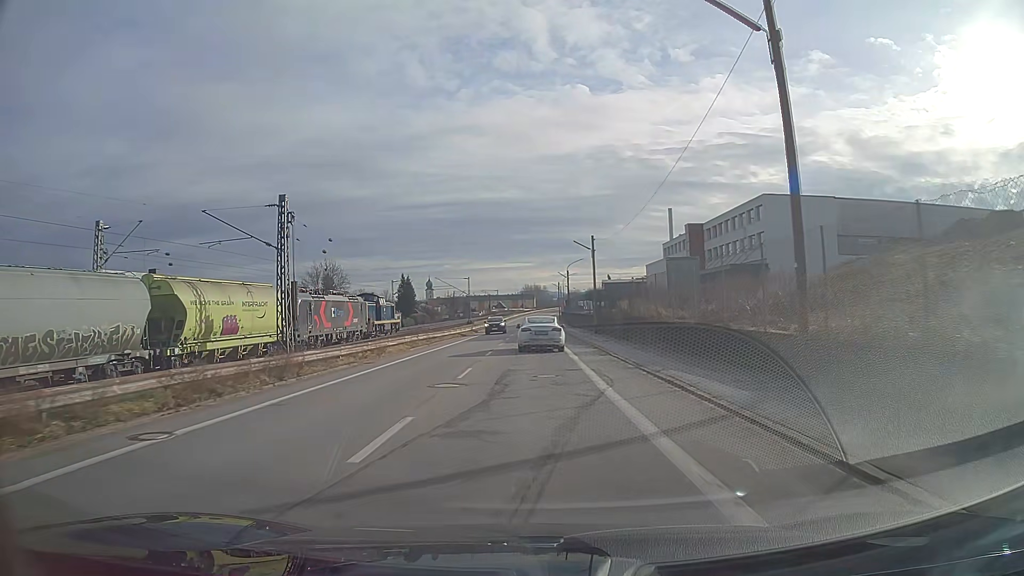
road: unclassified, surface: asphalt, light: Day
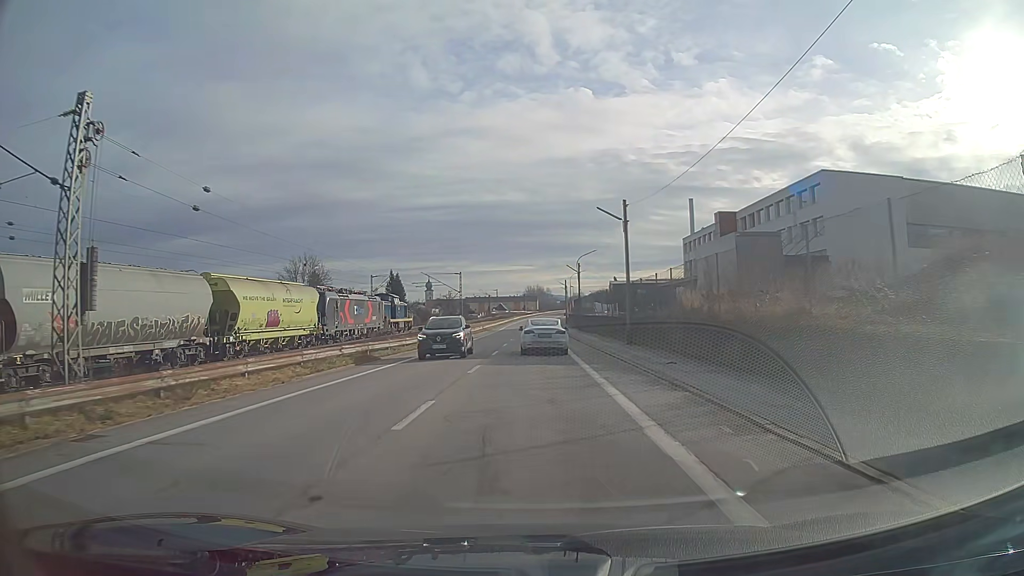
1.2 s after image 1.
(0.0, +16.6) m; 0°
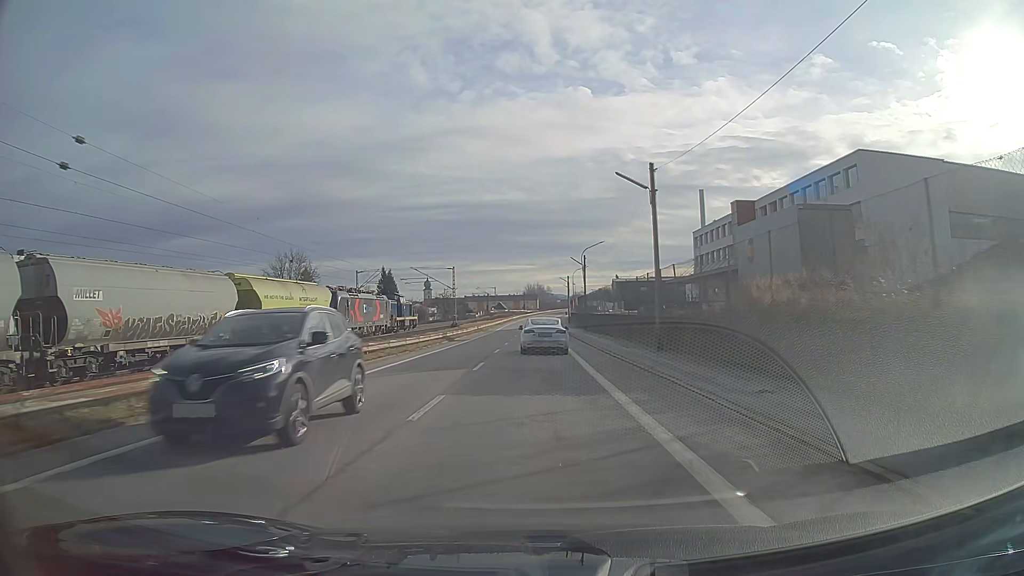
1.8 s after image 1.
(0.0, +8.2) m; 0°
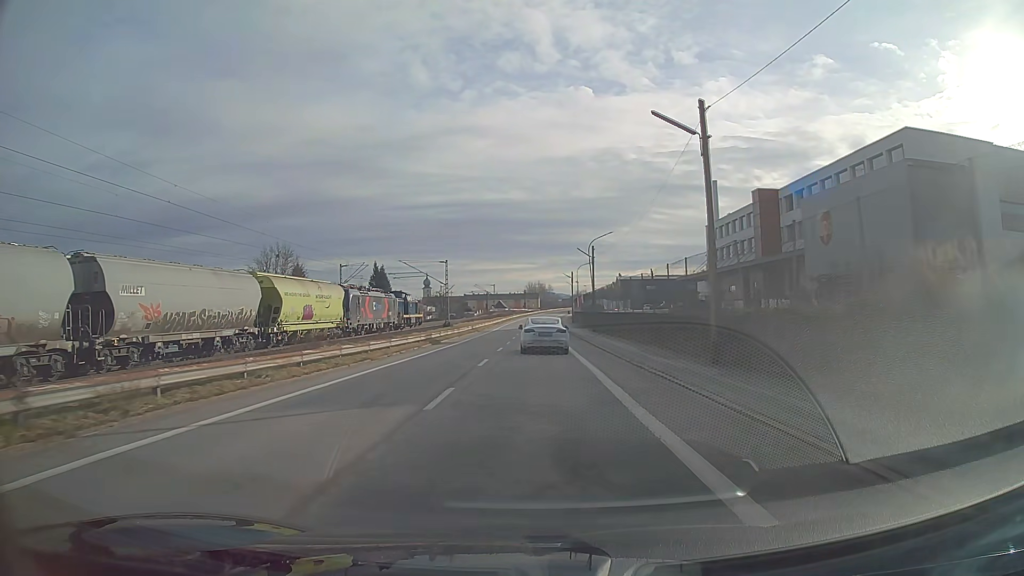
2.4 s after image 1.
(0.0, +8.1) m; 0°
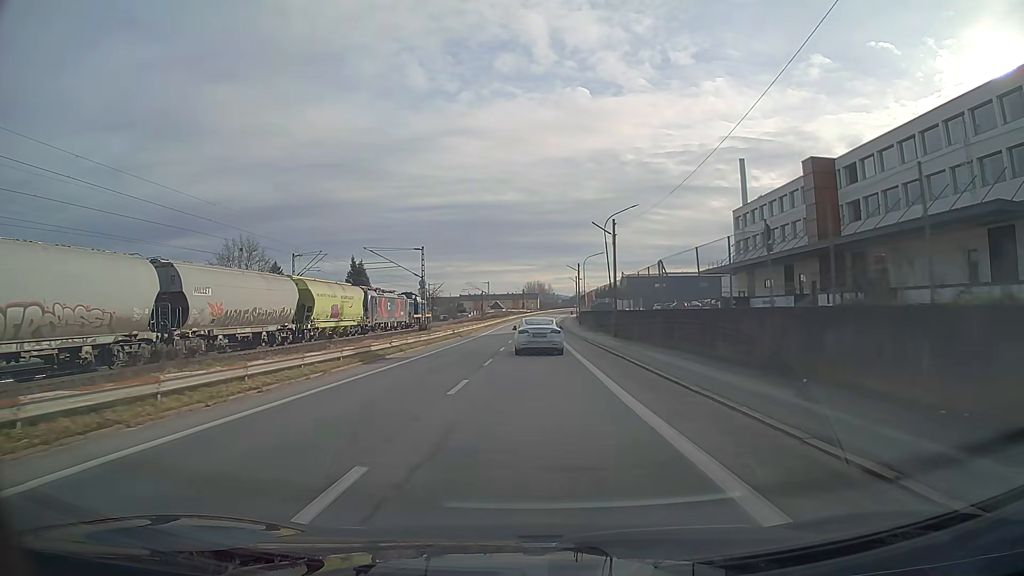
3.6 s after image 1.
(0.0, +16.2) m; 0°
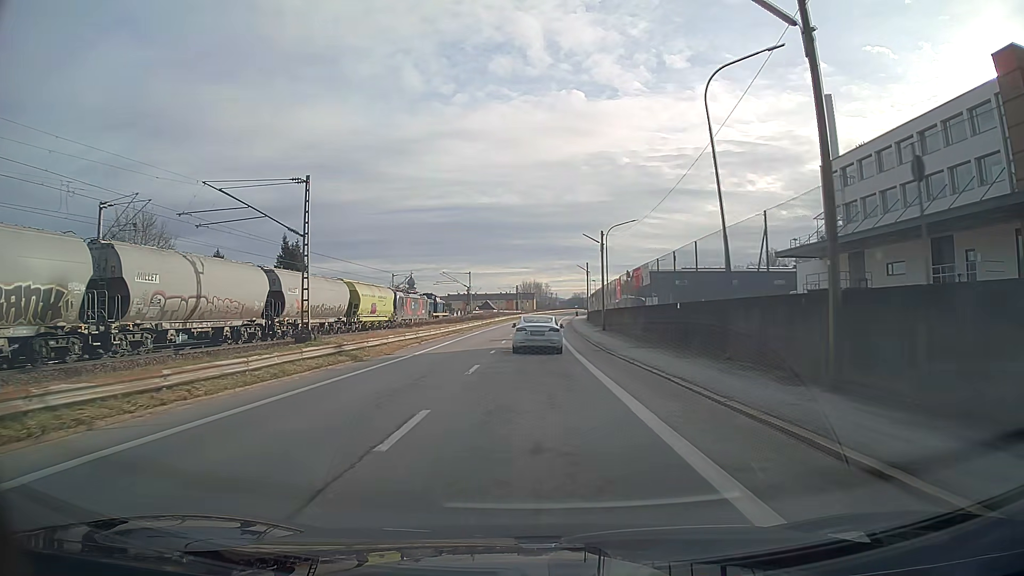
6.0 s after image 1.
(+0.1, +31.8) m; 0°
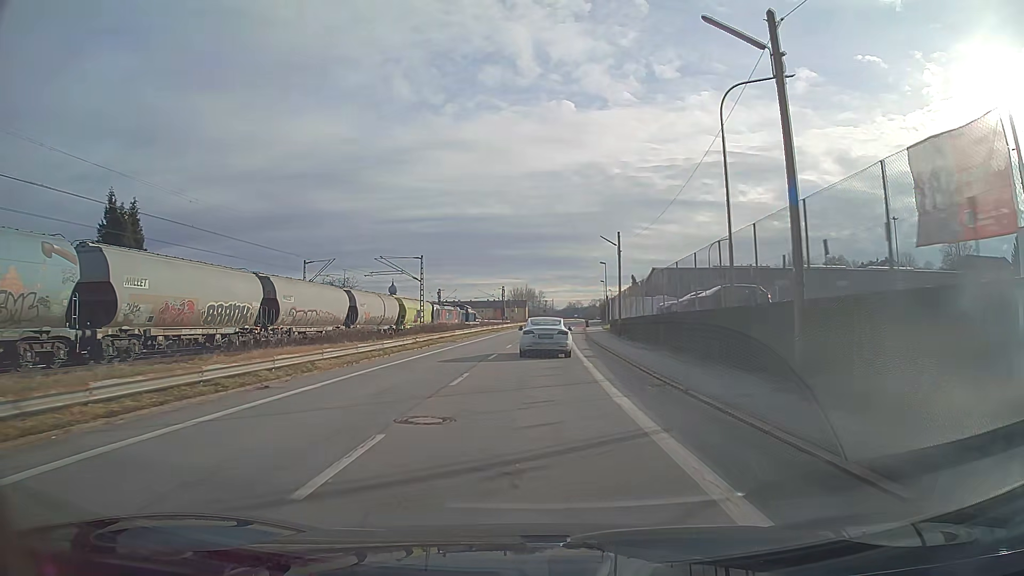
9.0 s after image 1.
(+0.1, +38.4) m; +1°
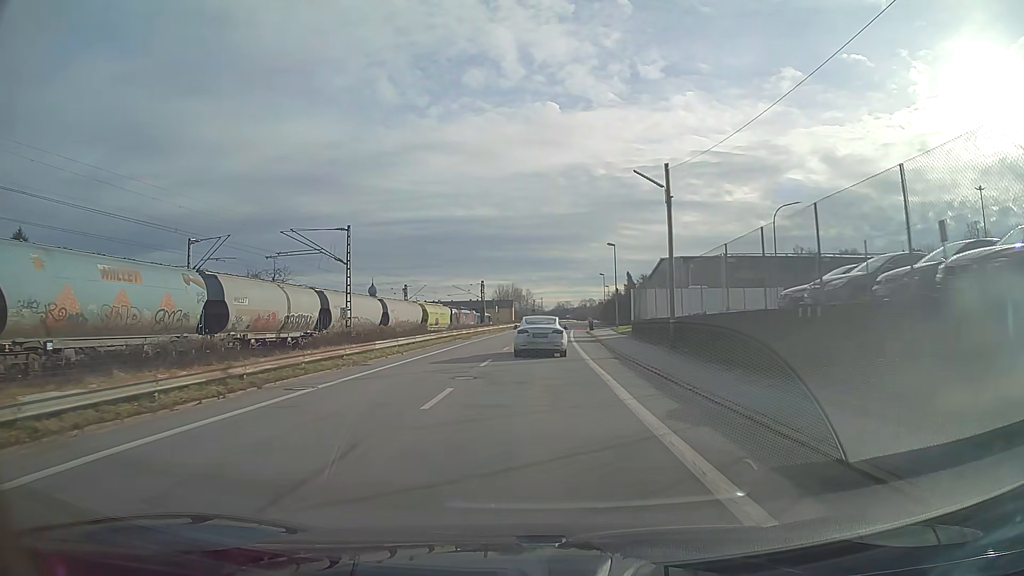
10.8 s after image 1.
(+0.2, +21.9) m; +1°
